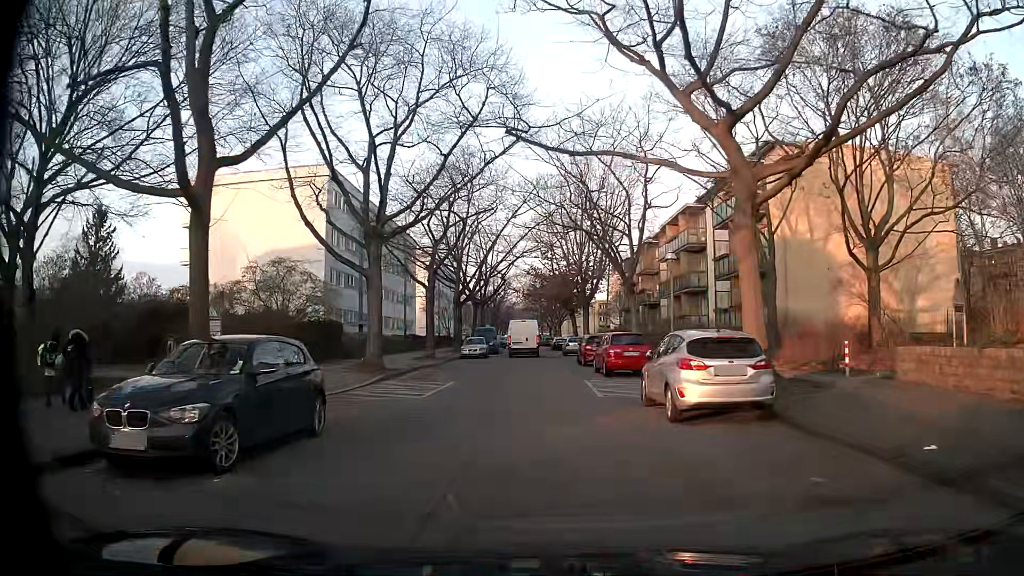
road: residential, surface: concrete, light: Day
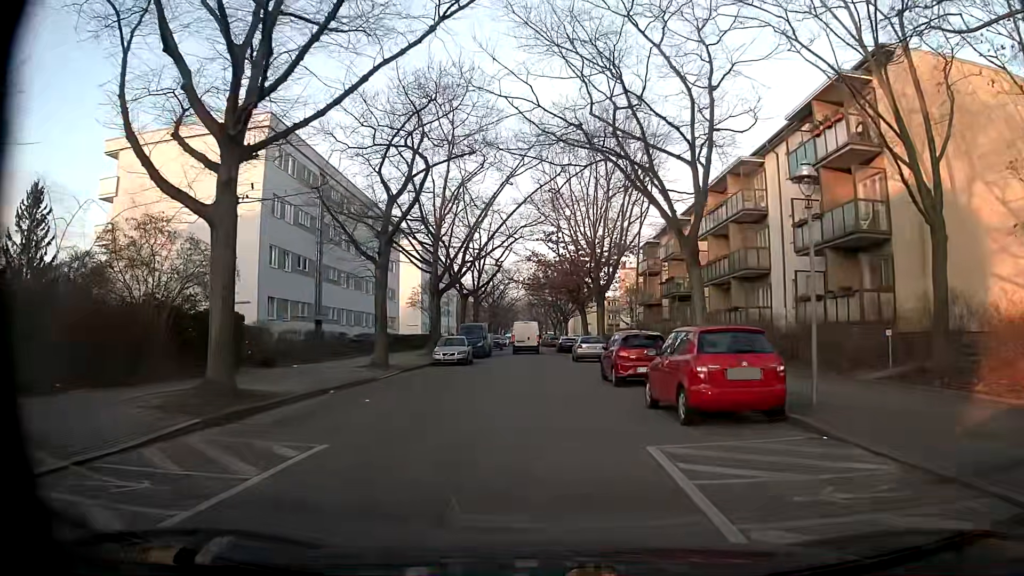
(-0.1, +12.8) m; 0°
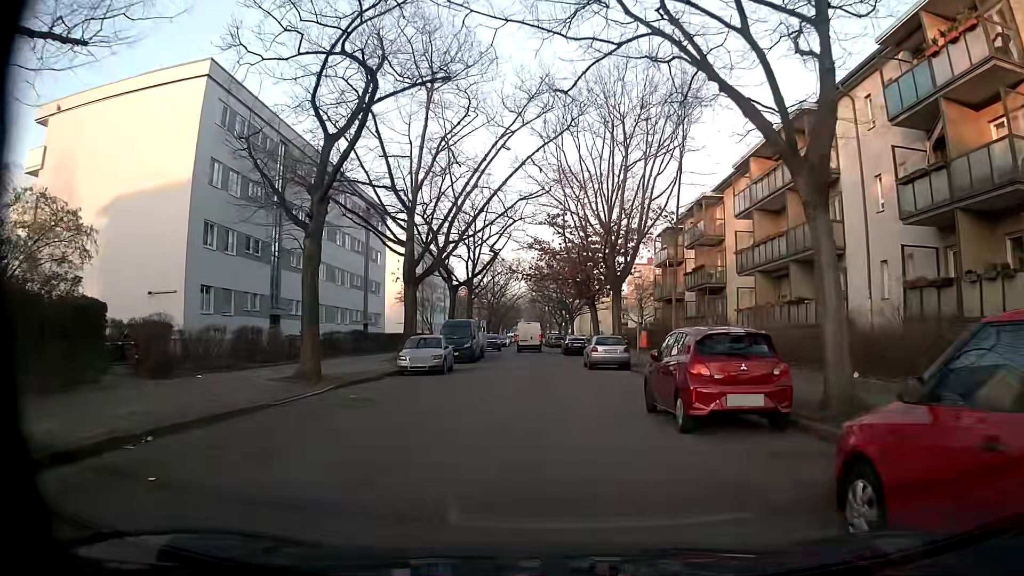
(-0.1, +8.8) m; -2°
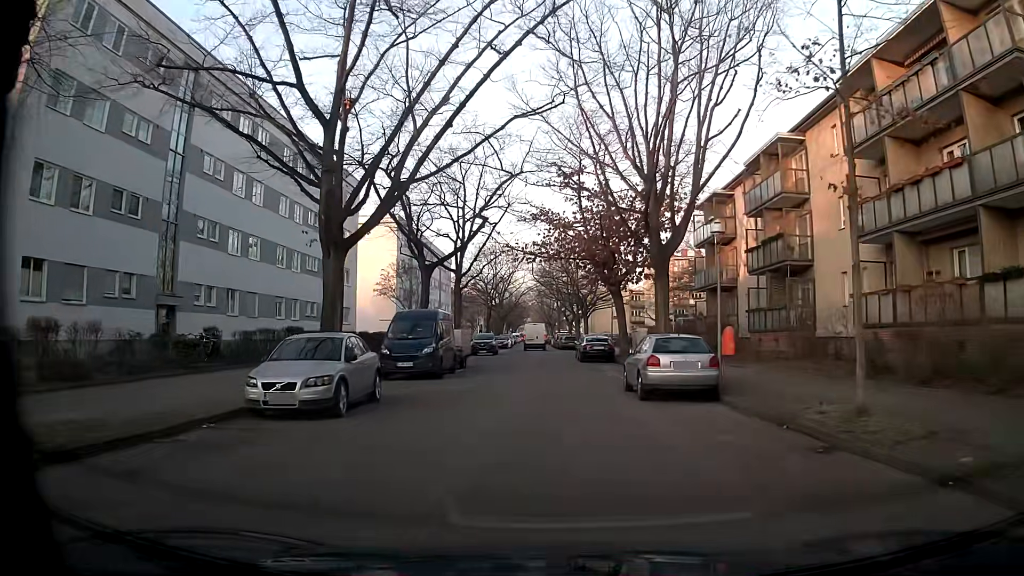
(0.0, +13.4) m; -1°
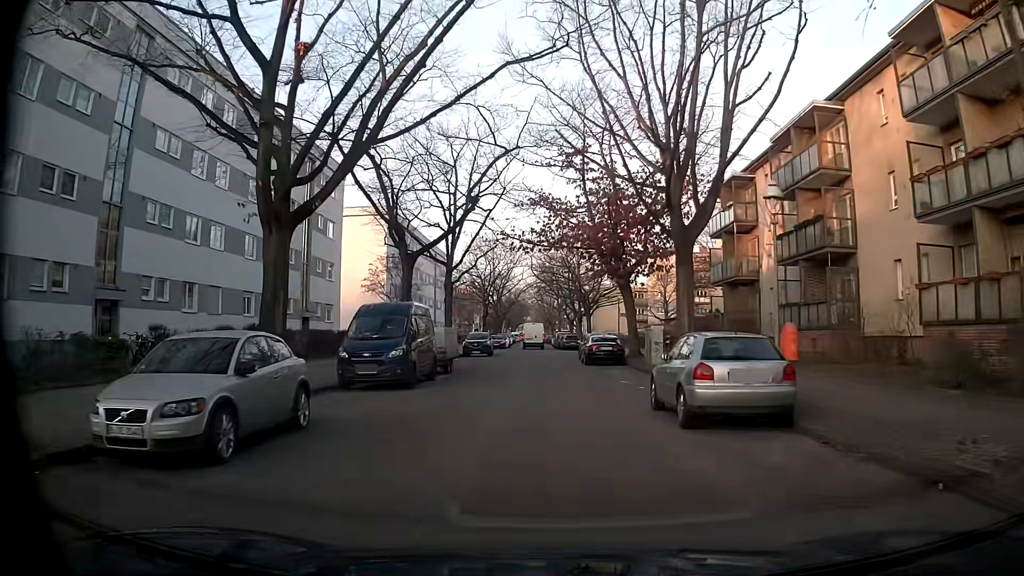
(0.0, +4.5) m; +1°
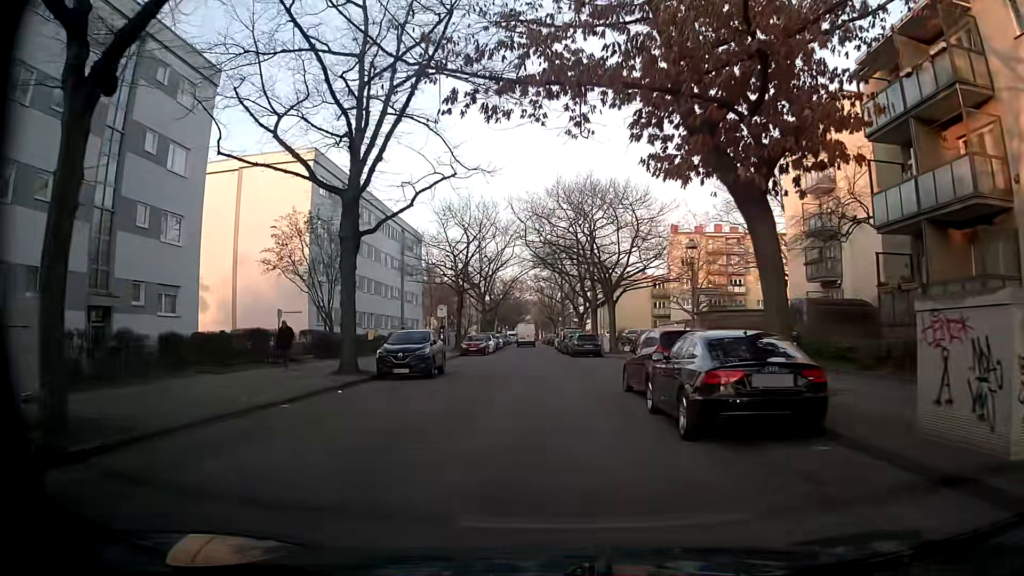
(-0.3, +22.4) m; 0°
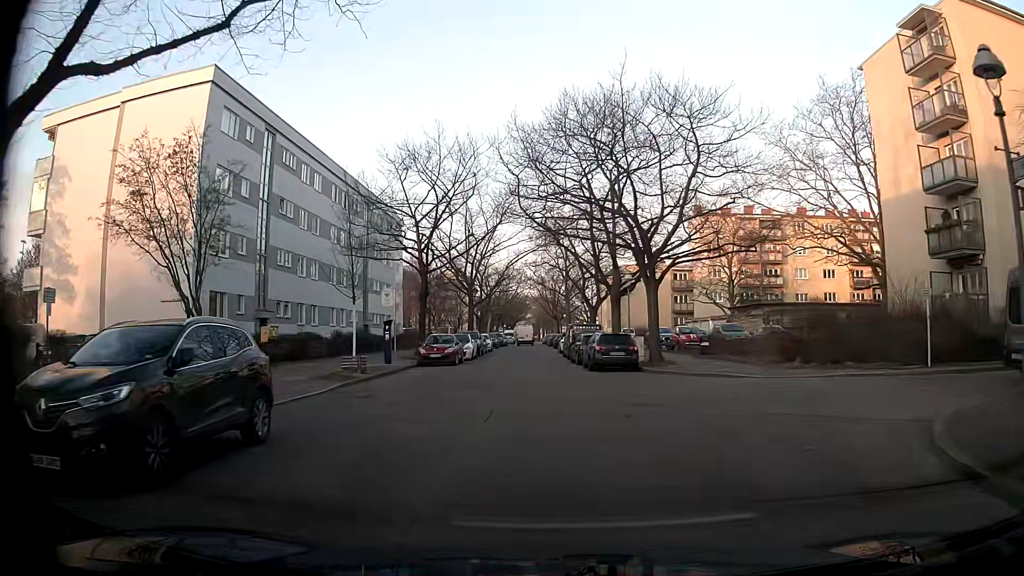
(-0.2, +15.8) m; 0°
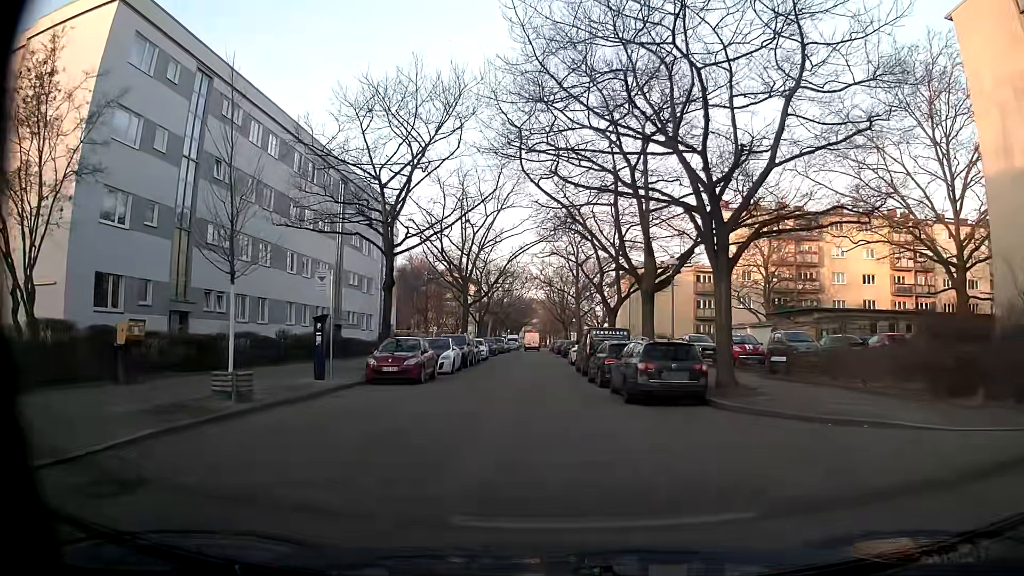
(-0.1, +9.8) m; -1°
(0, +10) (0, +20) (0, +30) (0, +40) (0, +50) (0, +60) (0, +70) (0, +80) (0, +90) (0, +100) m
